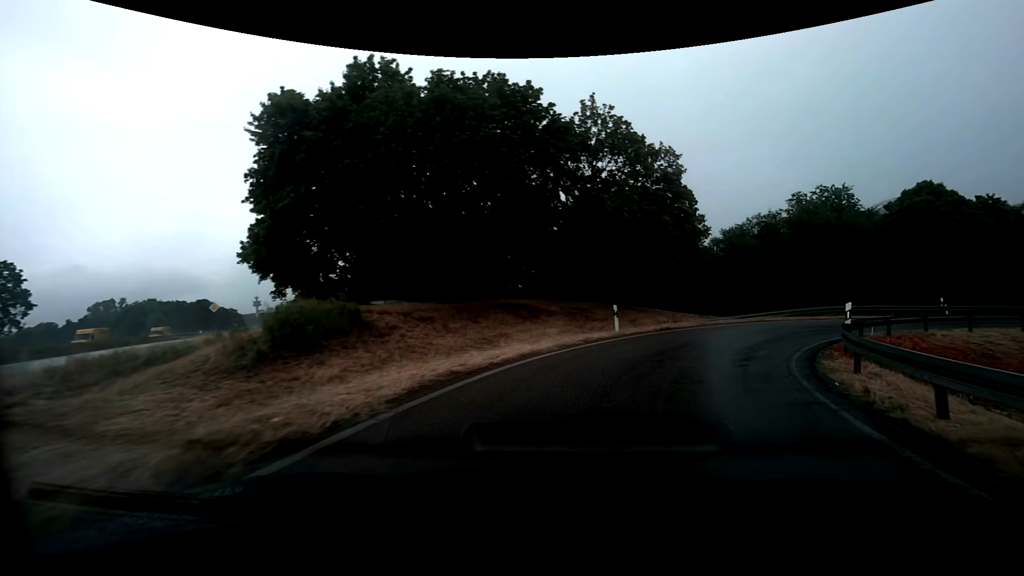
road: trunk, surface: asphalt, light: Day
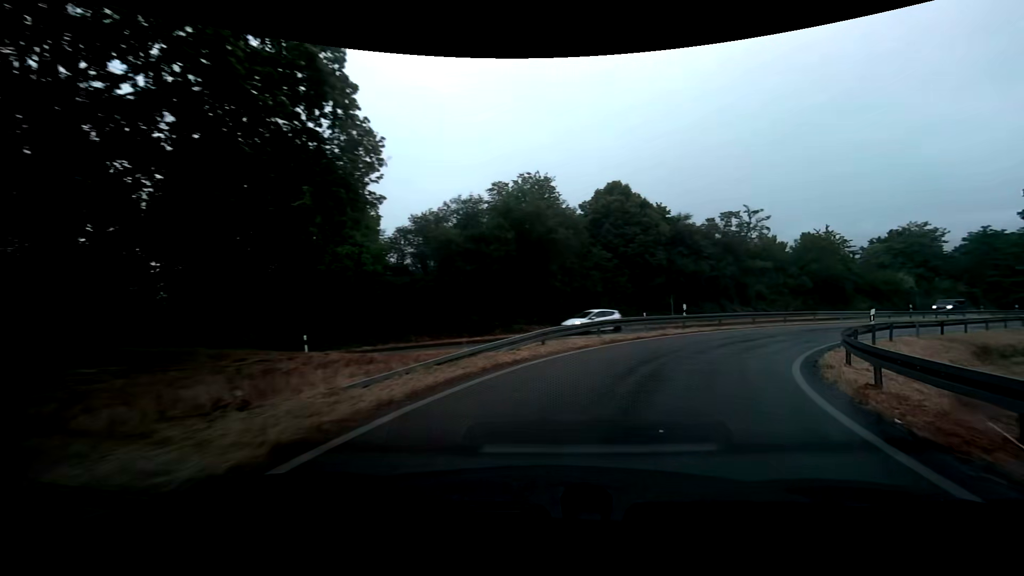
(+4.6, +18.5) m; +33°
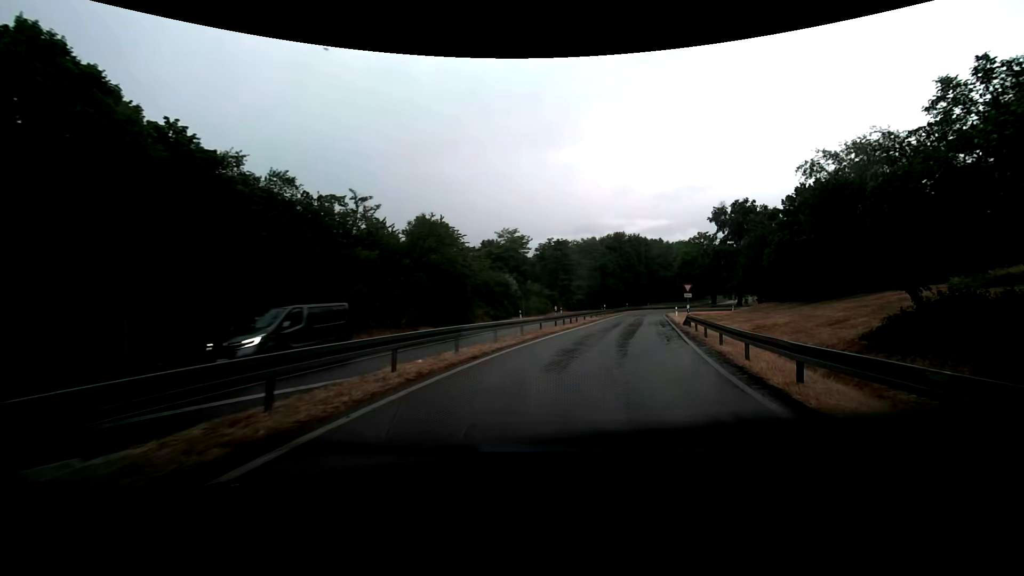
(+8.5, +24.5) m; +42°
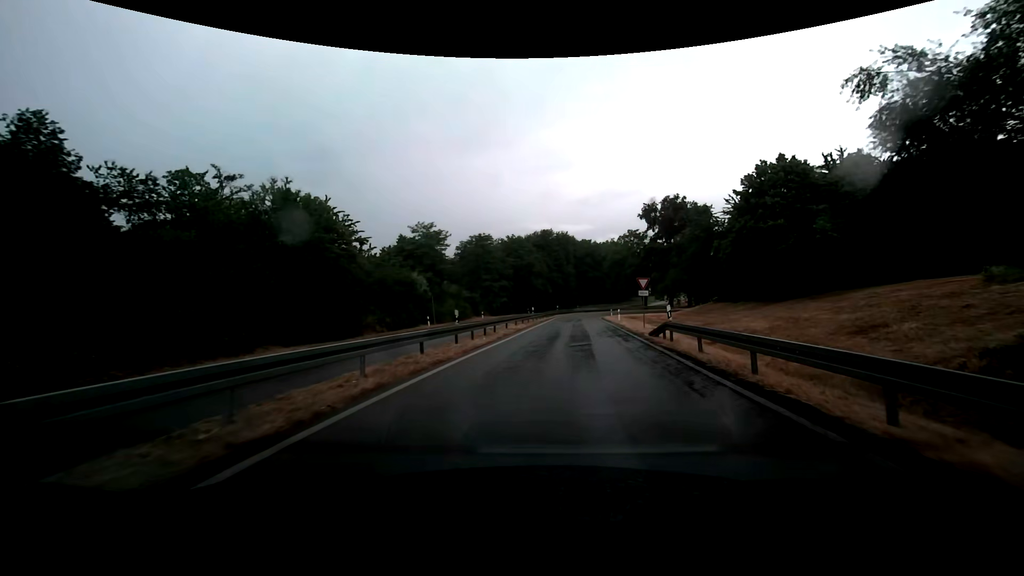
(+1.3, +12.0) m; +10°
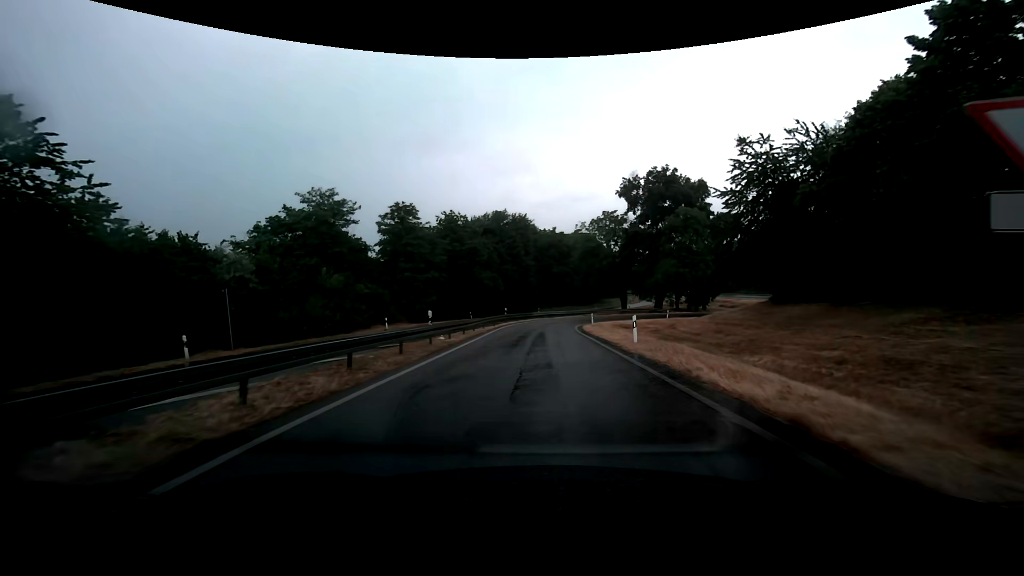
(+2.0, +26.9) m; +5°
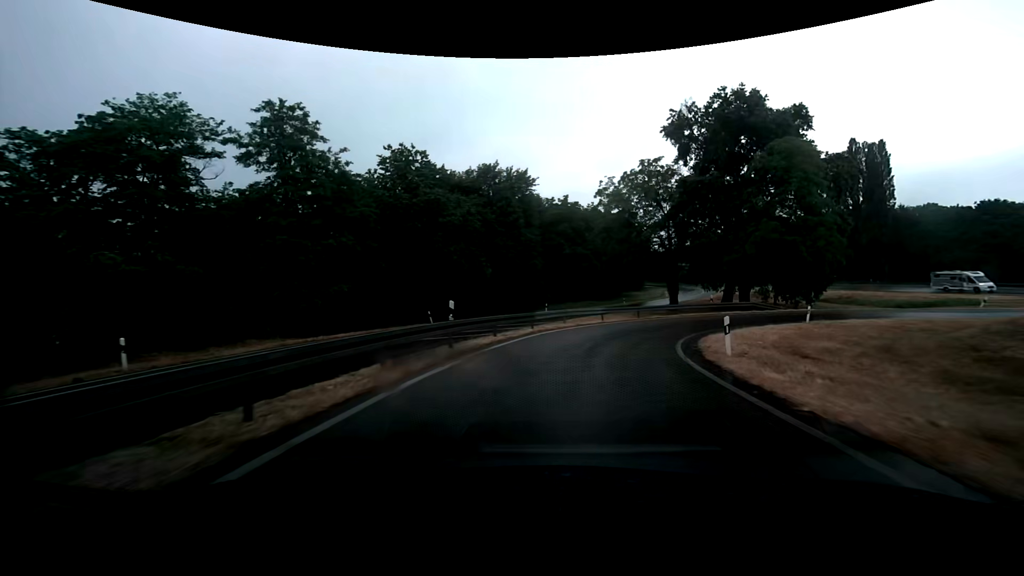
(-0.4, +29.2) m; -1°
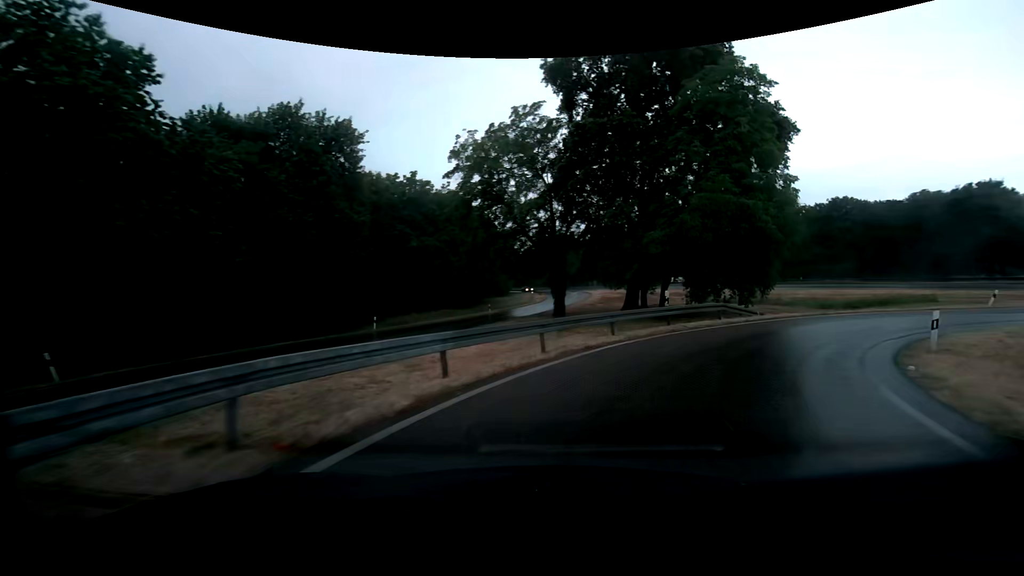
(+1.7, +20.0) m; +13°
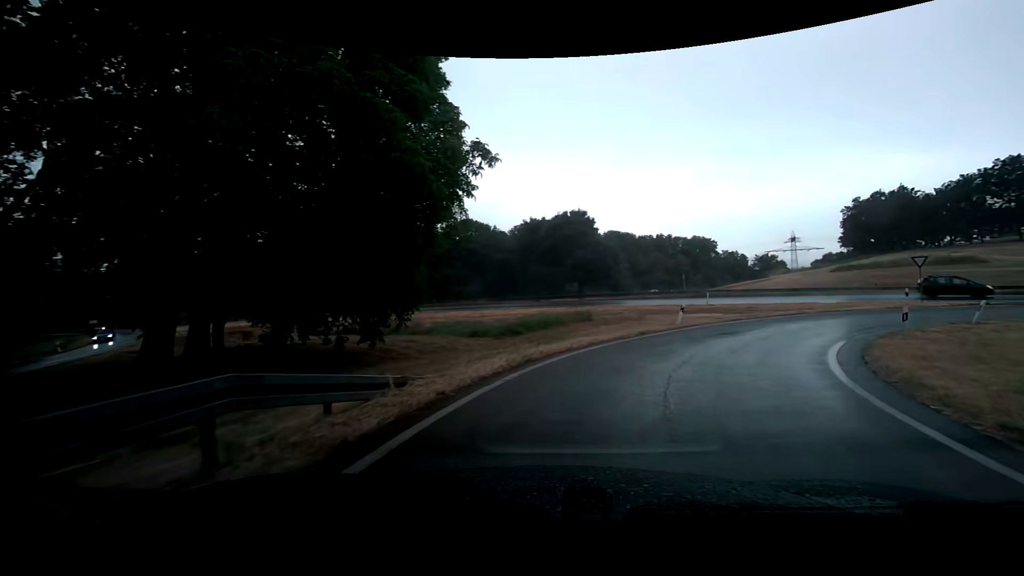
(+4.8, +17.3) m; +37°
(+2, +10) (+6, +19) (+14, +25) (+23, +29) (+33, +29) (+42, +26) (+51, +21) (+59, +15) (+68, +10) (+76, +4) m
